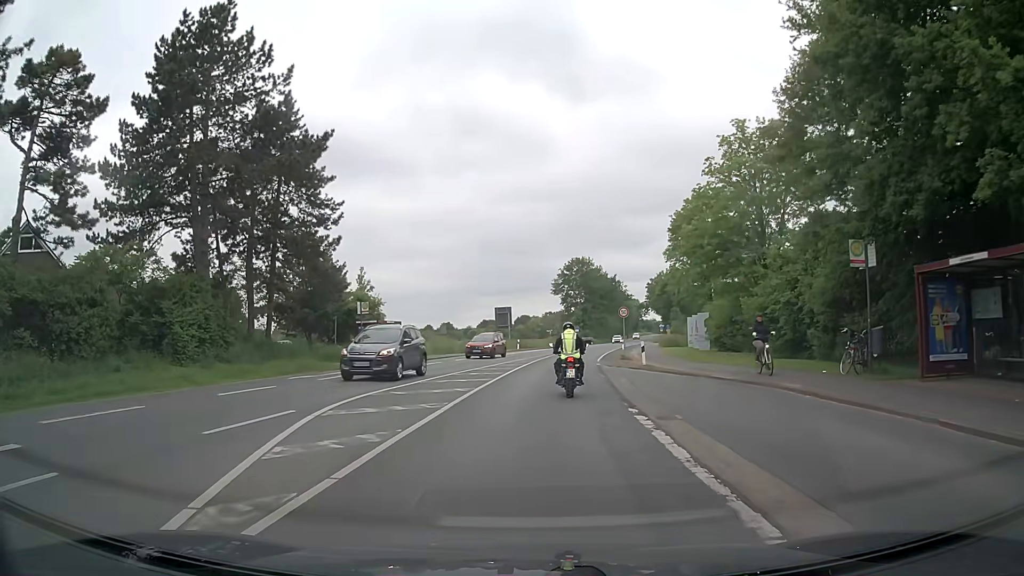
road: secondary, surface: asphalt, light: Day
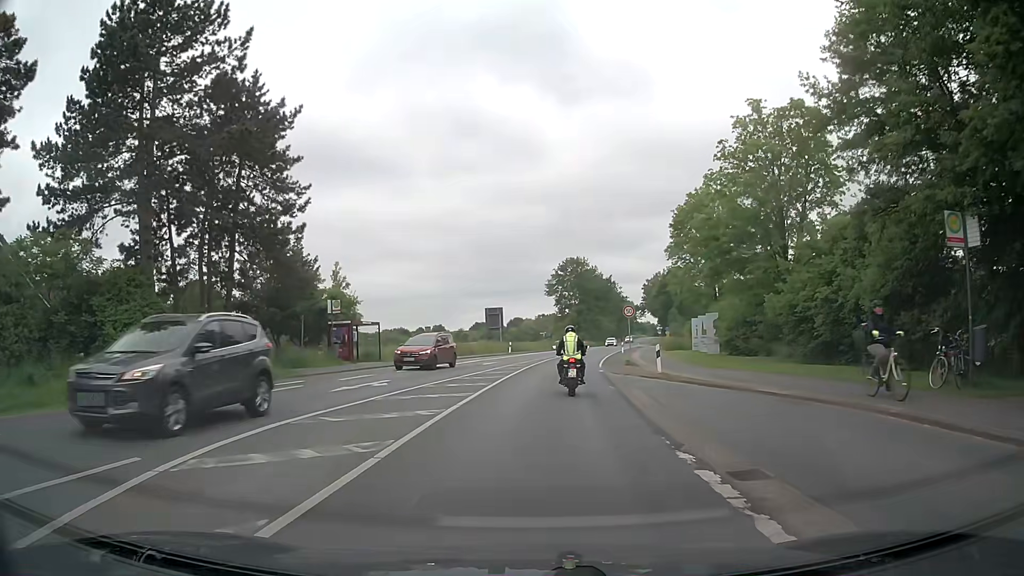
(+0.1, +4.9) m; +1°
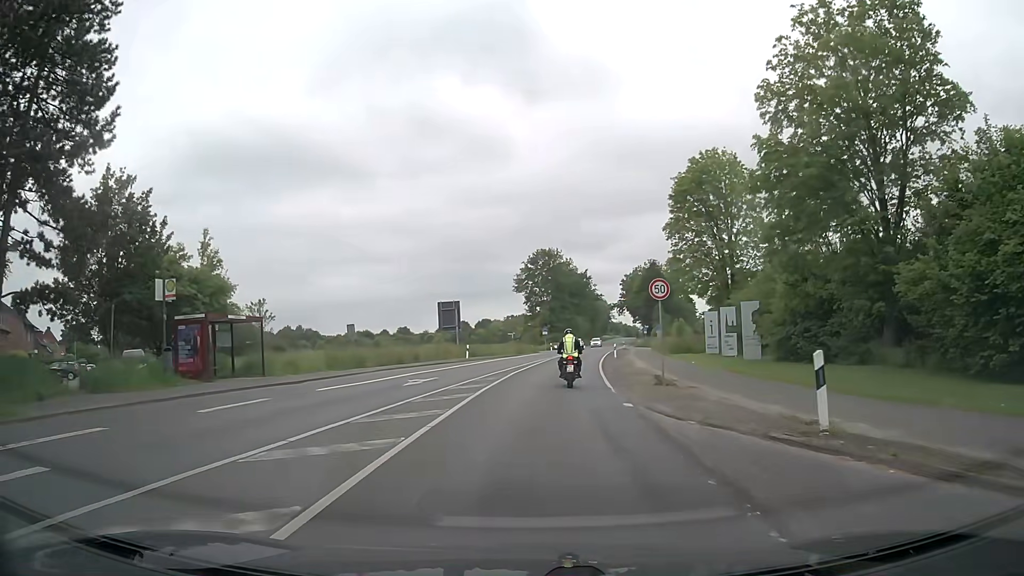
(+0.3, +15.5) m; +3°
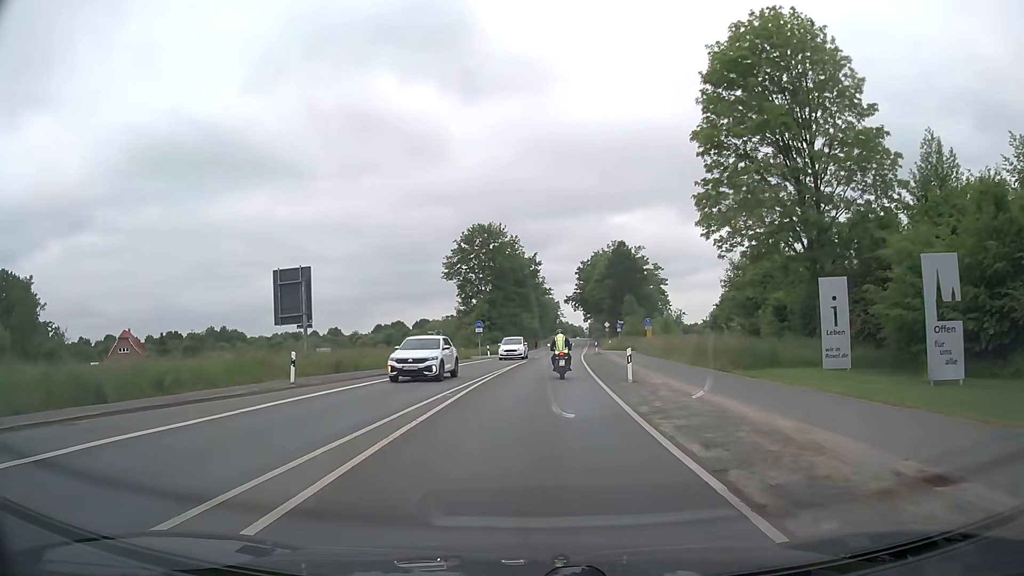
(+1.0, +28.4) m; +4°
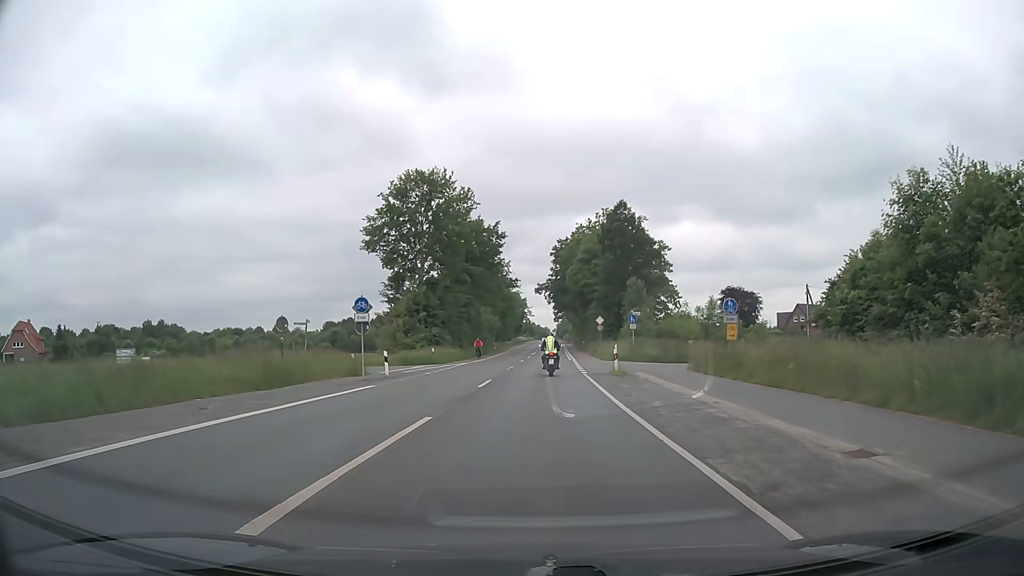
(+0.8, +31.6) m; +3°
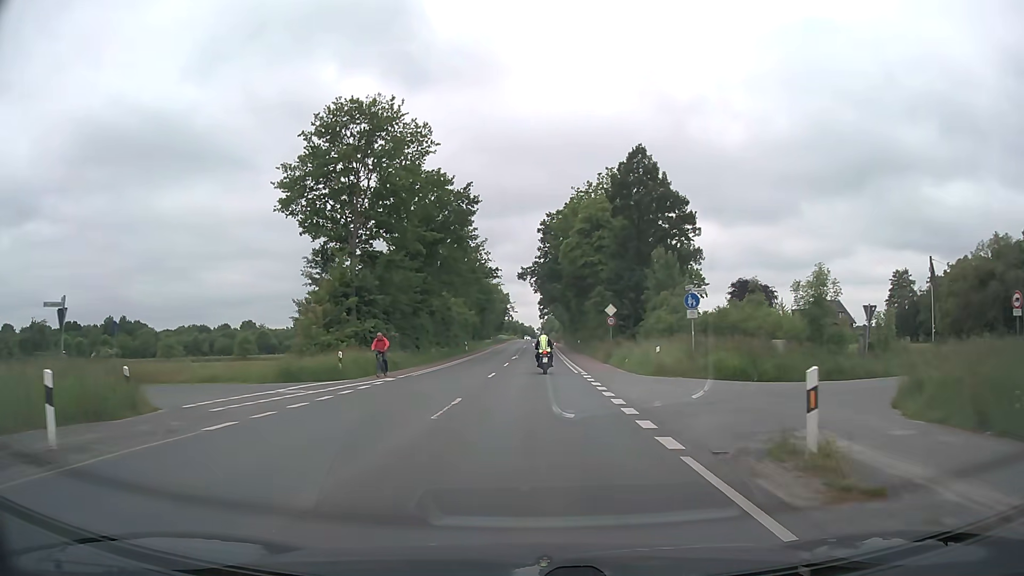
(+0.4, +20.5) m; +2°
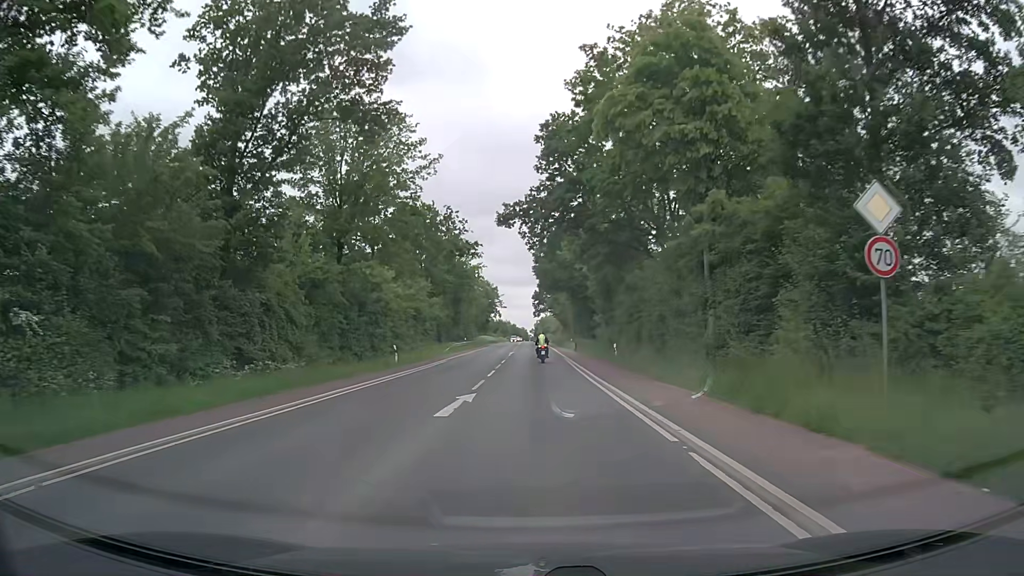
(+0.2, +37.0) m; +1°
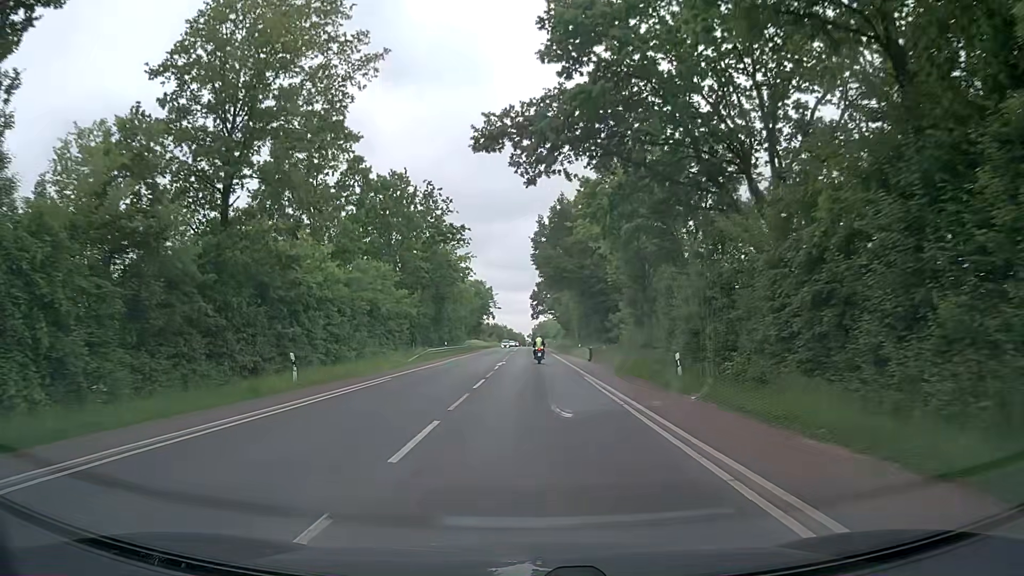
(0.0, +17.2) m; 0°
(0, +10) (0, +20) (0, +30) (0, +40) (0, +50) (0, +60) (0, +70) (0, +80) (+1, +90) (+1, +100) m
